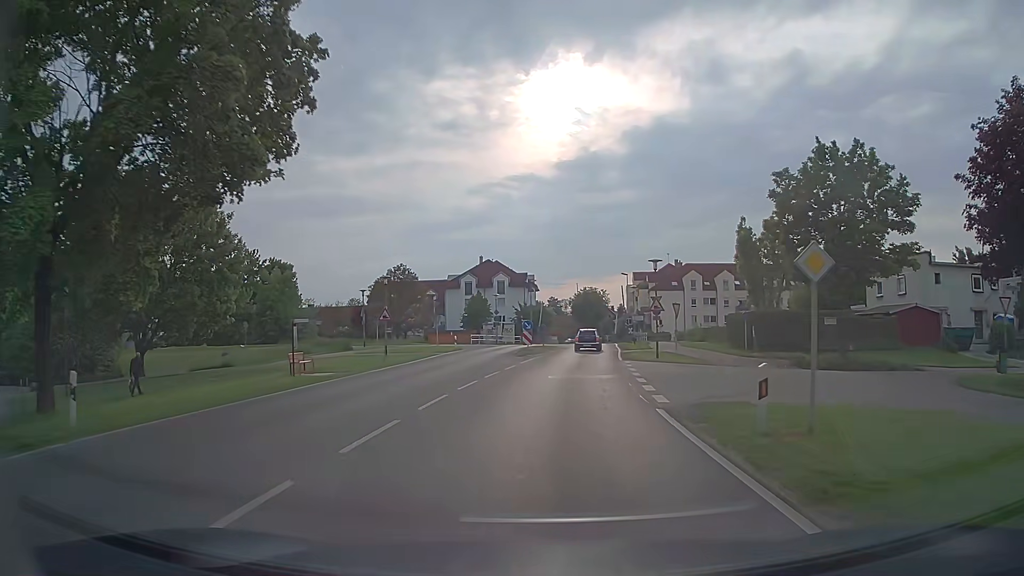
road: tertiary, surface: asphalt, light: Day
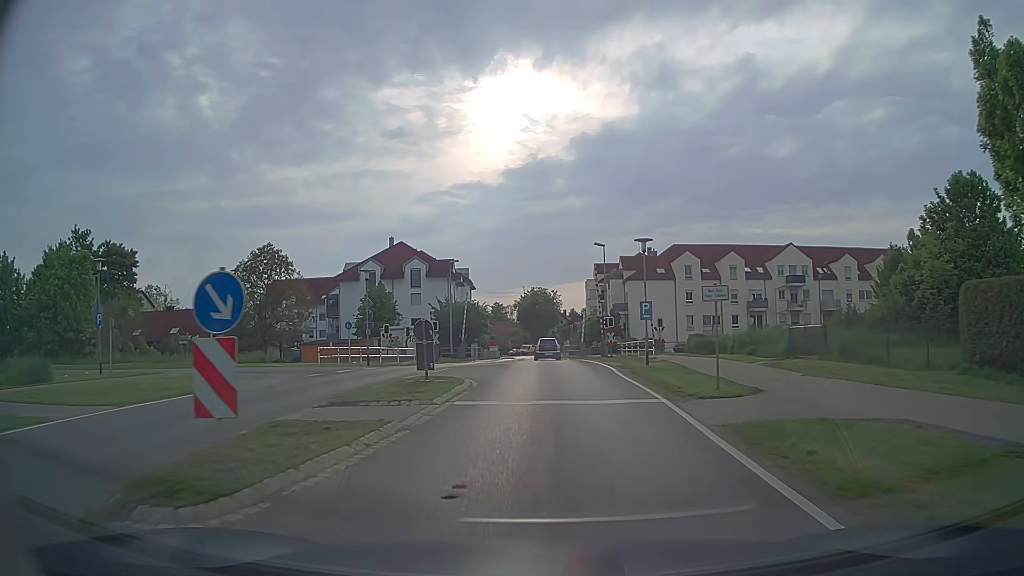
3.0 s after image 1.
(+1.6, +32.0) m; +4°
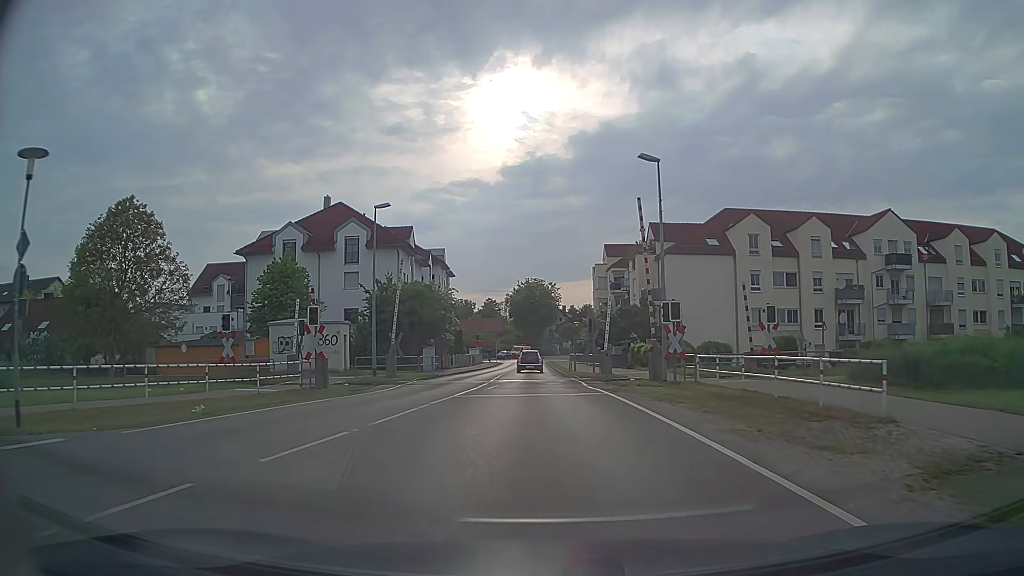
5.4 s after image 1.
(+0.2, +25.3) m; +1°
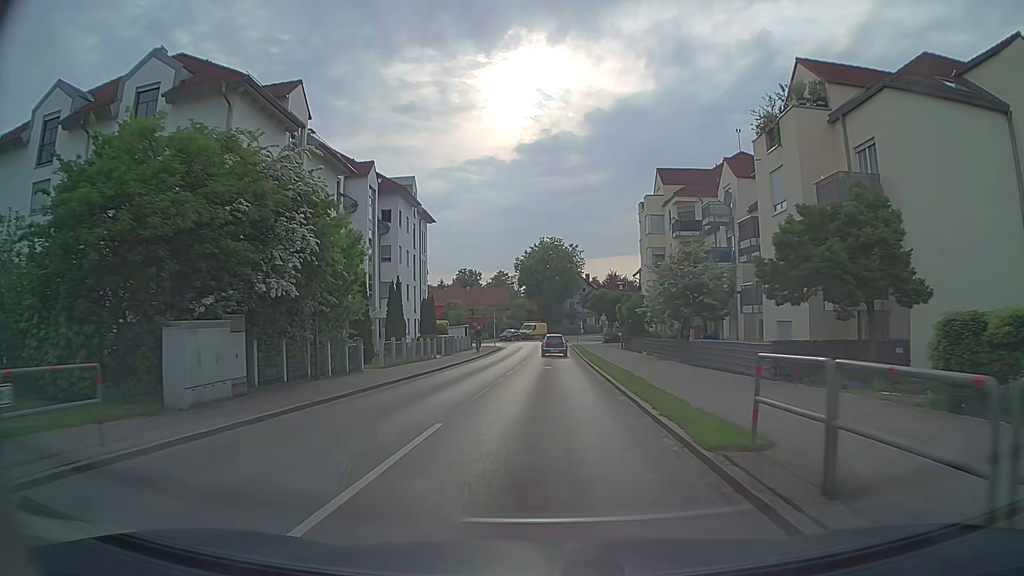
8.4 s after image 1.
(-0.5, +32.1) m; -1°
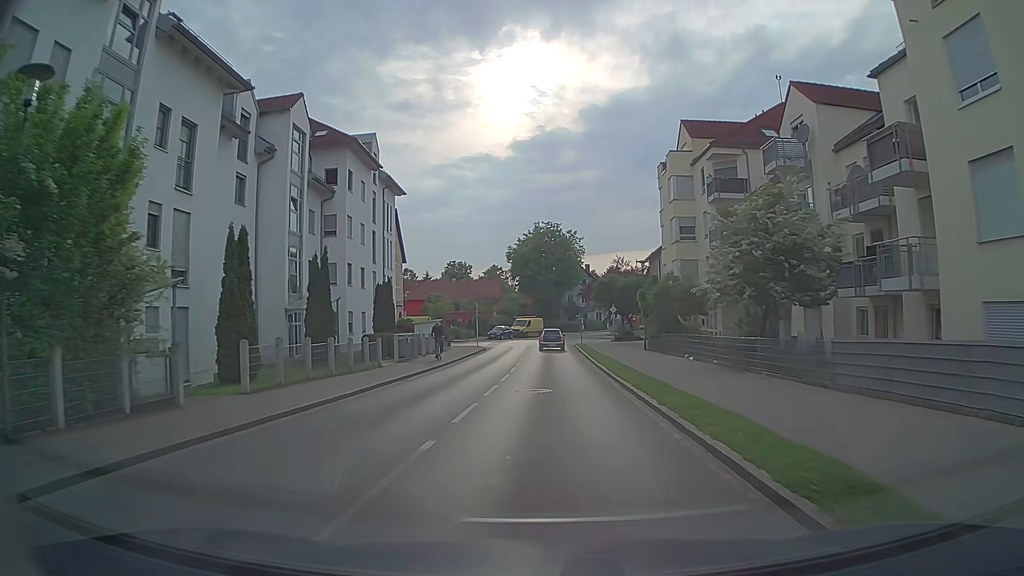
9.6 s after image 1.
(0.0, +13.2) m; 0°
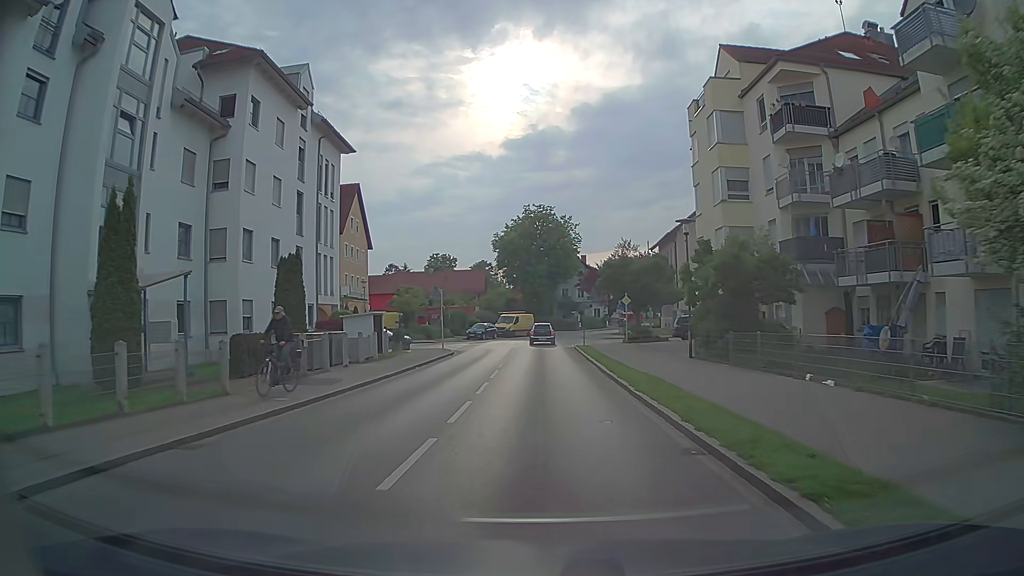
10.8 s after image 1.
(+0.1, +13.6) m; 0°
